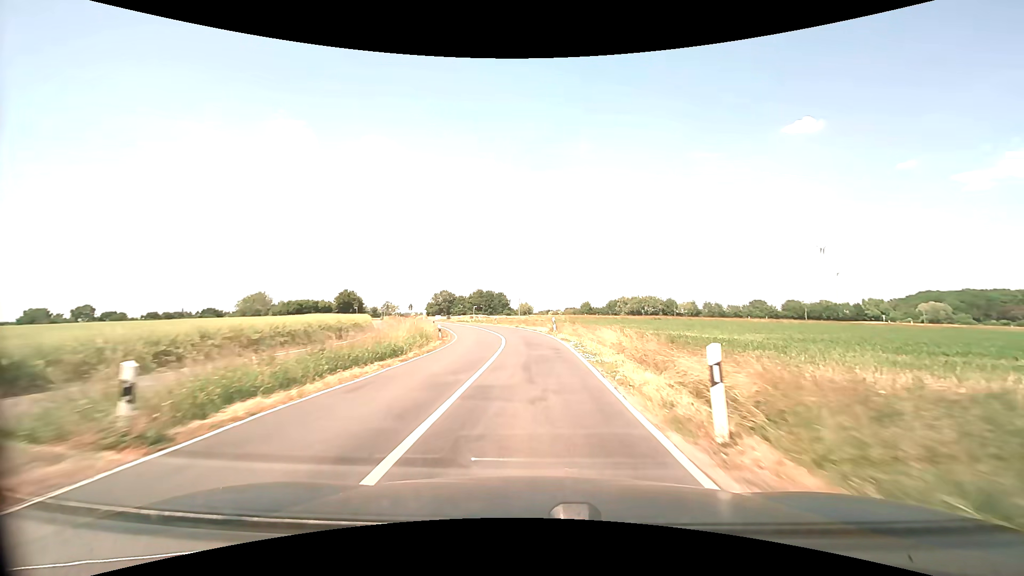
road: secondary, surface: asphalt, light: Day
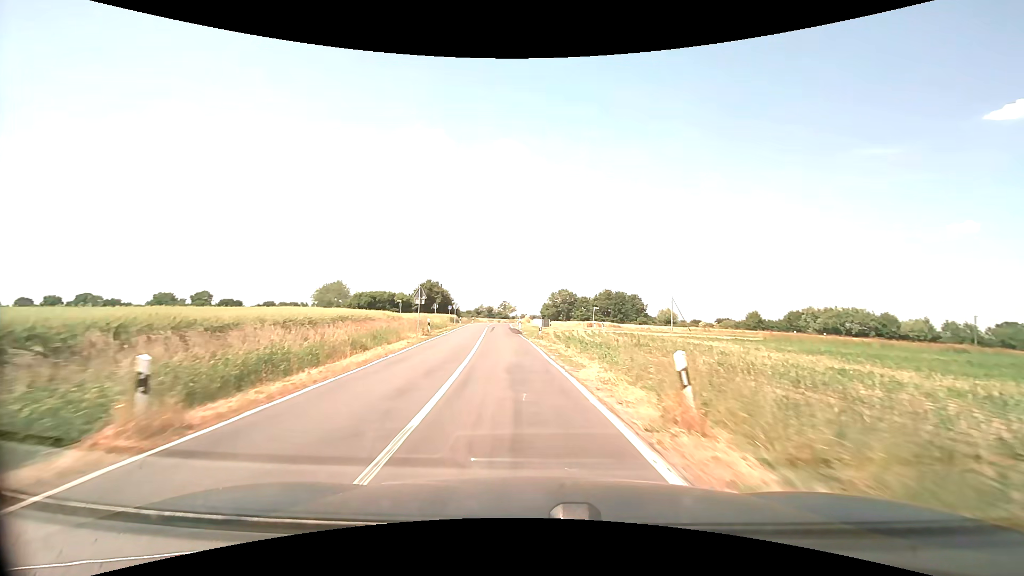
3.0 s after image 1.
(-4.2, +49.6) m; -14°
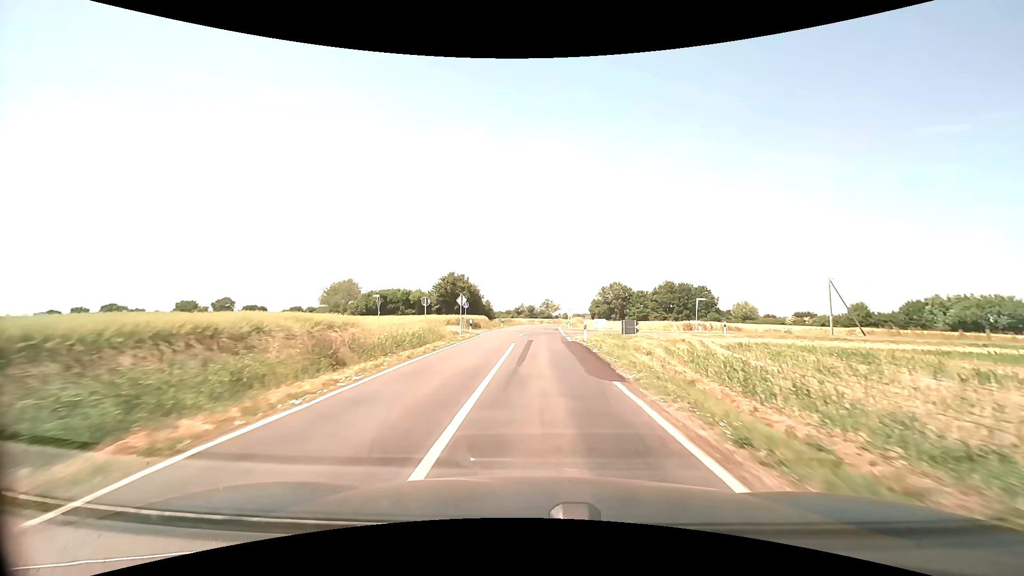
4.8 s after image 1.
(-2.0, +28.7) m; -5°
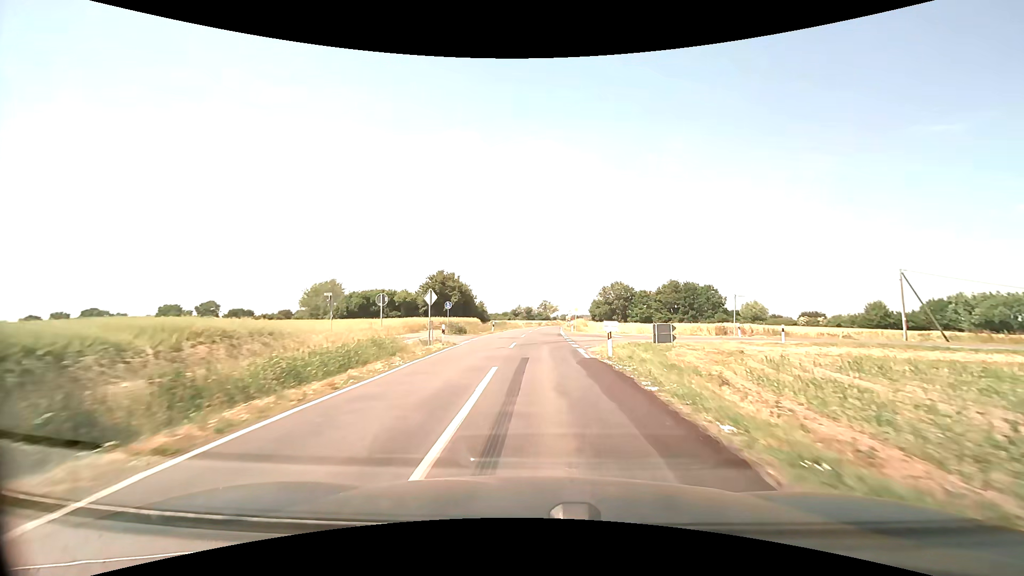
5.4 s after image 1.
(0.0, +9.6) m; 0°
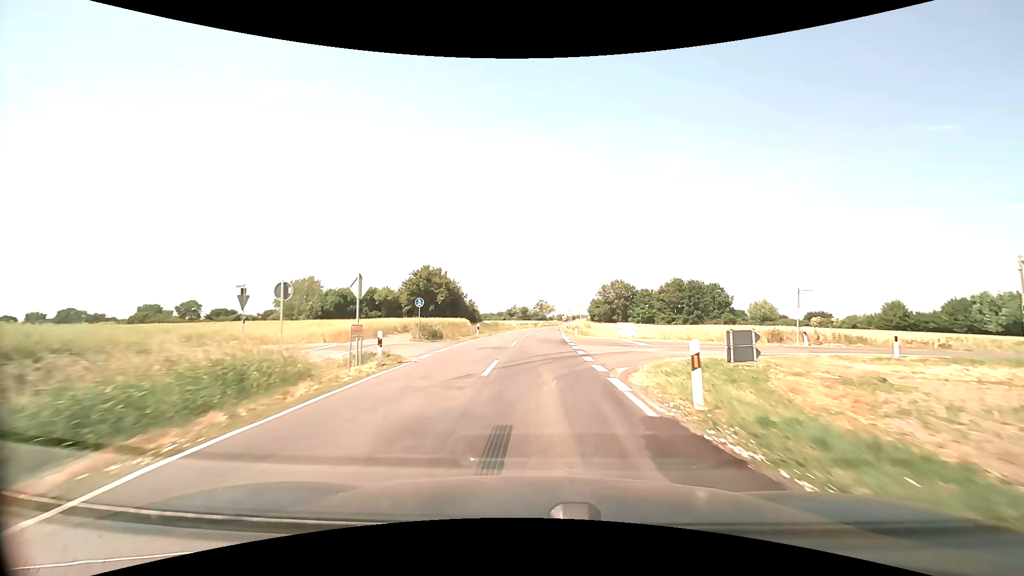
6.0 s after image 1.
(0.0, +9.7) m; 0°
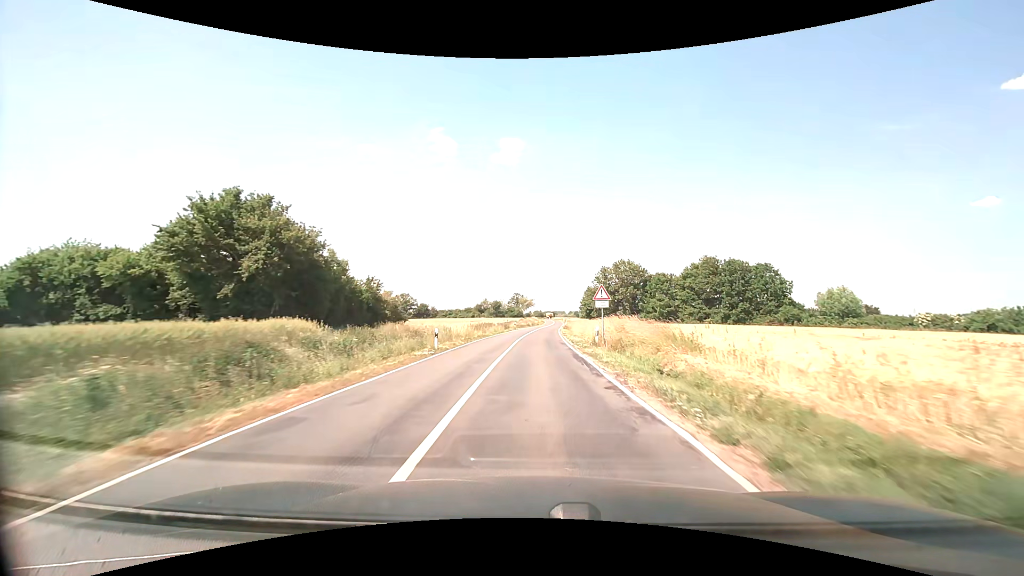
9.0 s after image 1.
(+0.9, +51.3) m; +2°
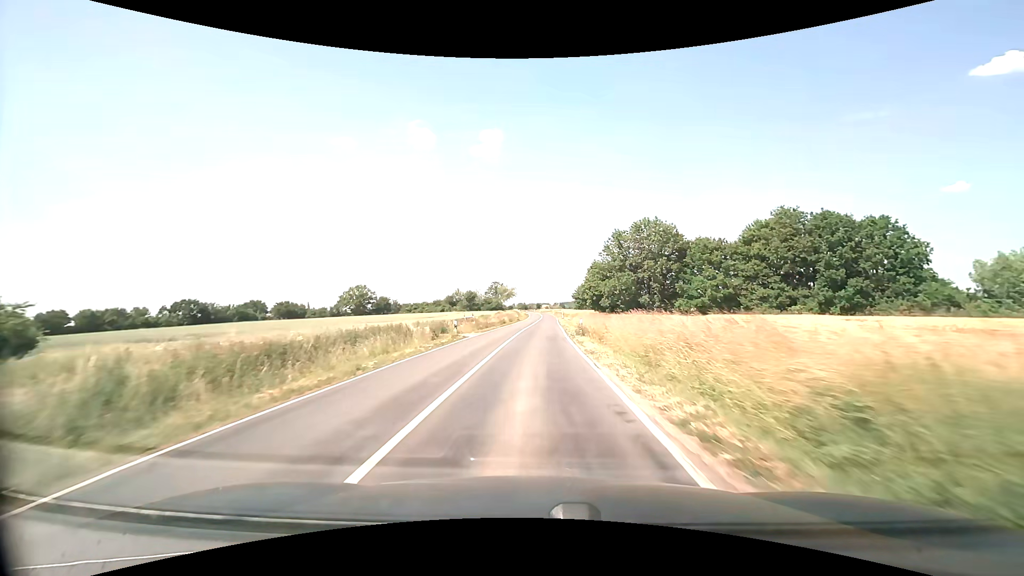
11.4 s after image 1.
(+1.0, +43.5) m; +2°
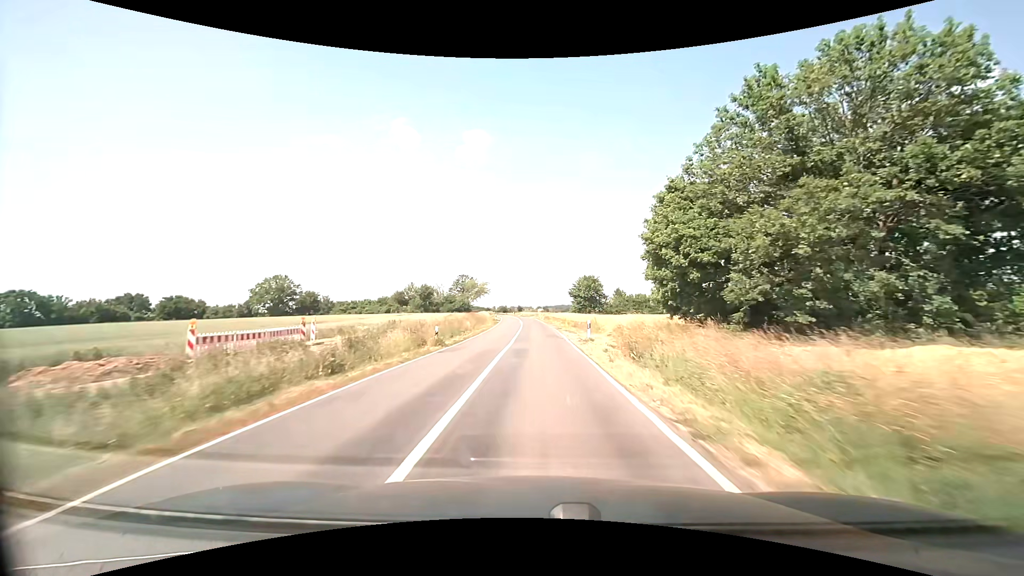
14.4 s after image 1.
(+0.7, +56.5) m; +2°
